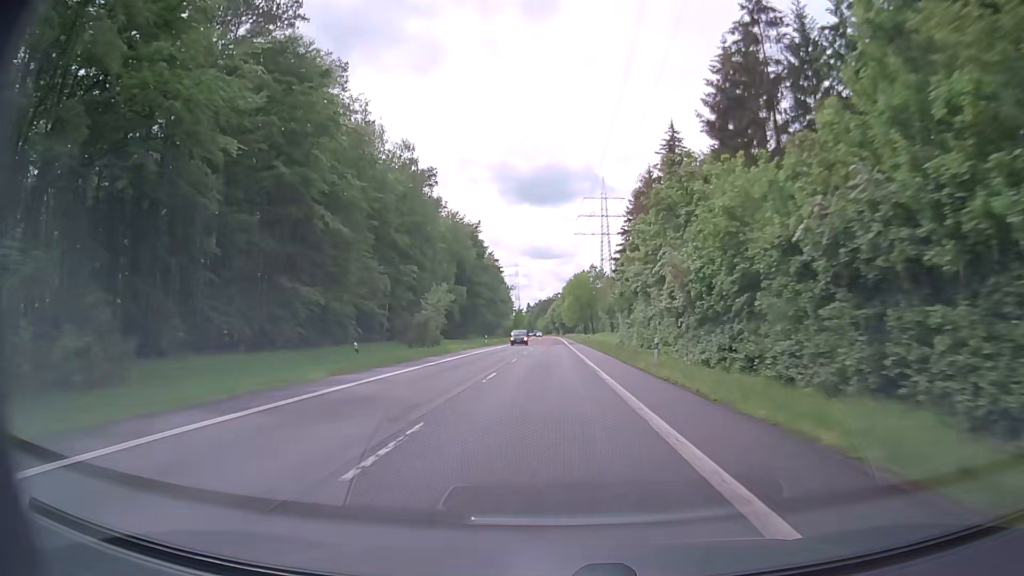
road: secondary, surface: asphalt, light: Day
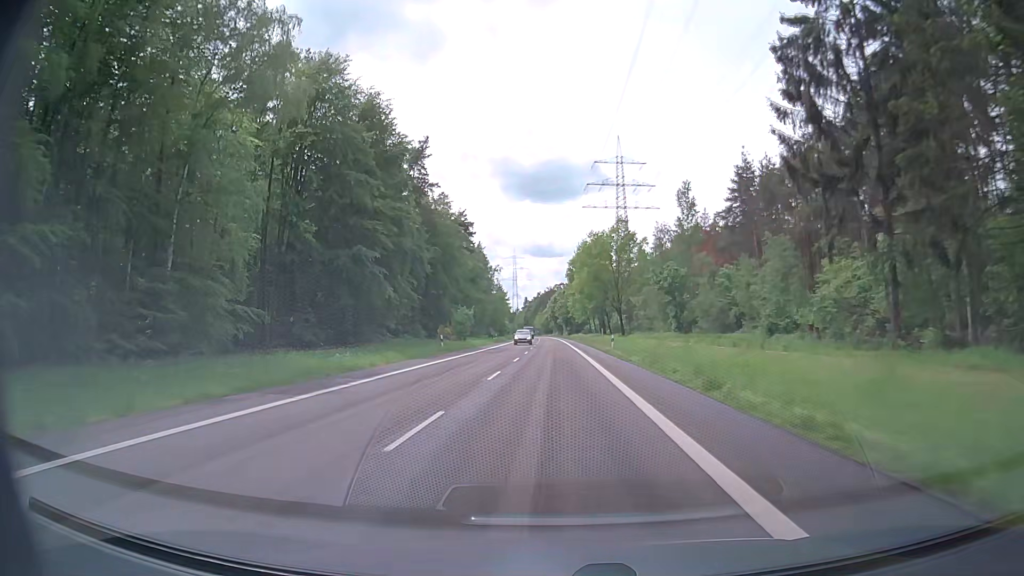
(-0.2, +79.1) m; 0°
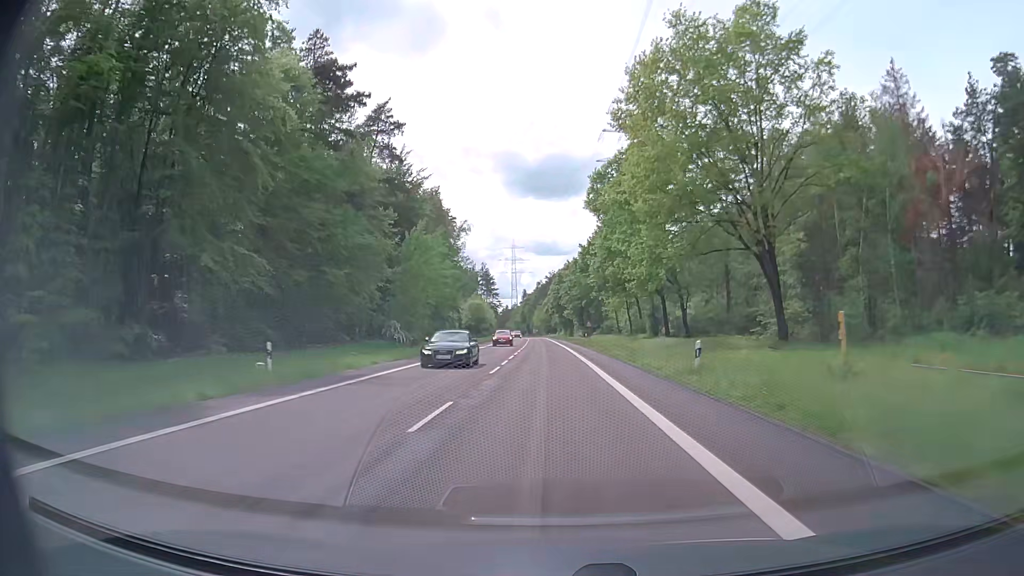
(-0.3, +78.2) m; -1°
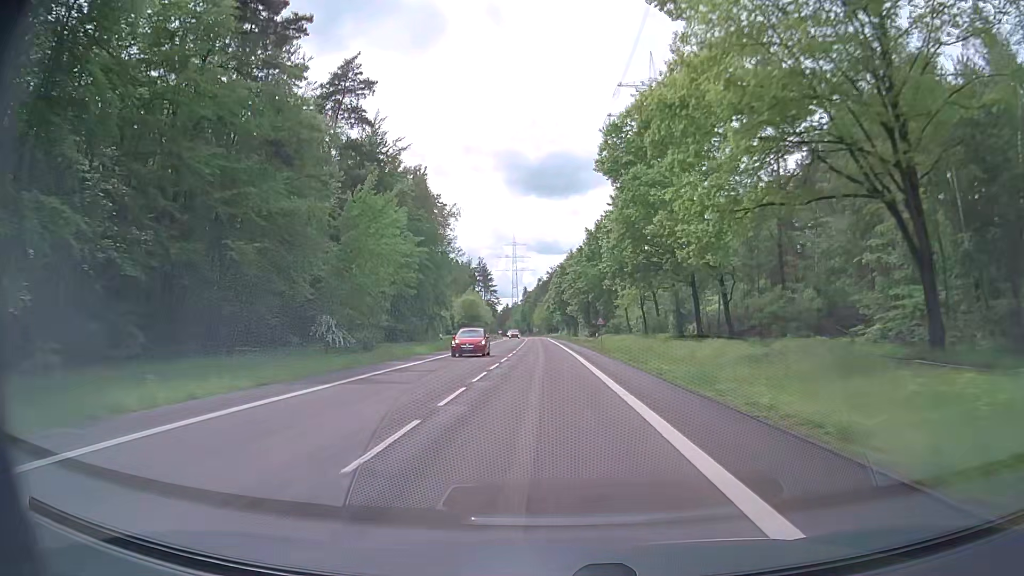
(0.0, +14.9) m; 0°
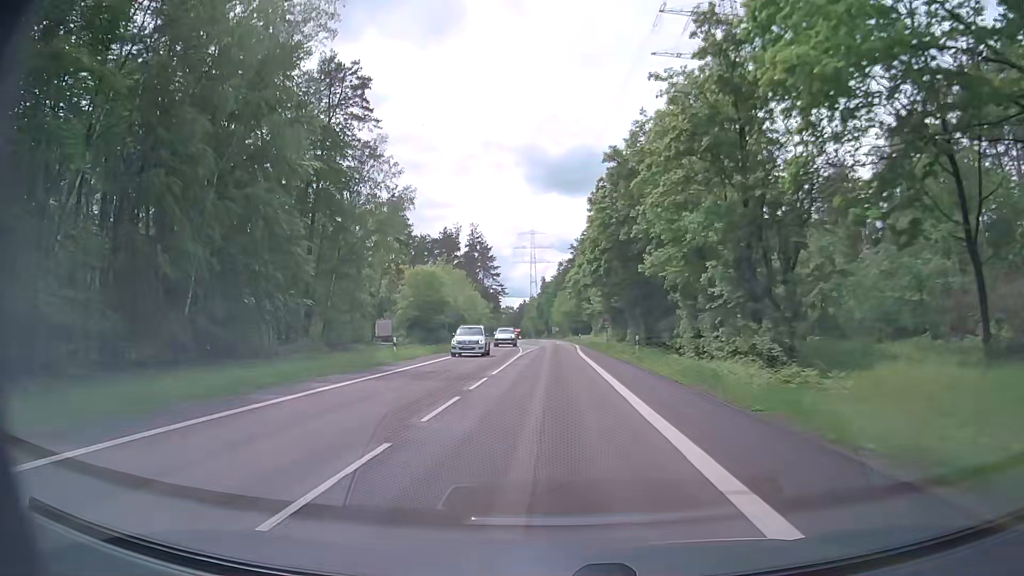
(-1.2, +69.8) m; -2°
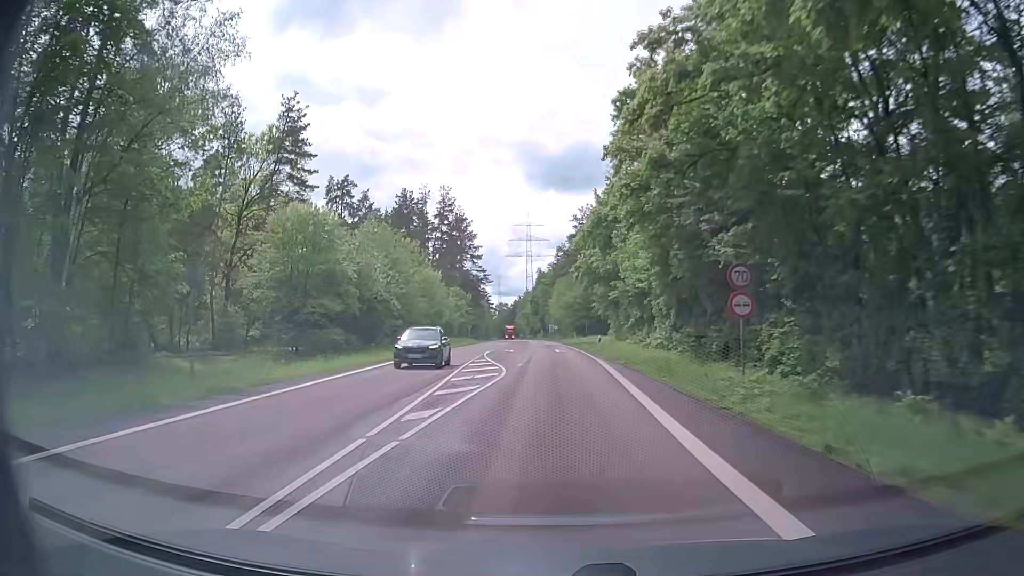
(+0.2, +38.2) m; 0°
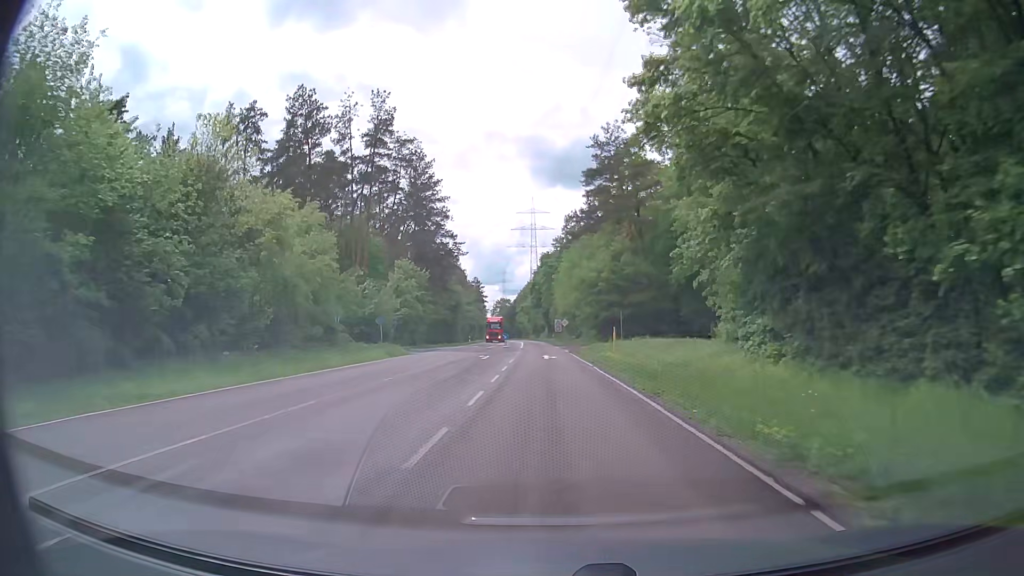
(+0.4, +47.0) m; 0°
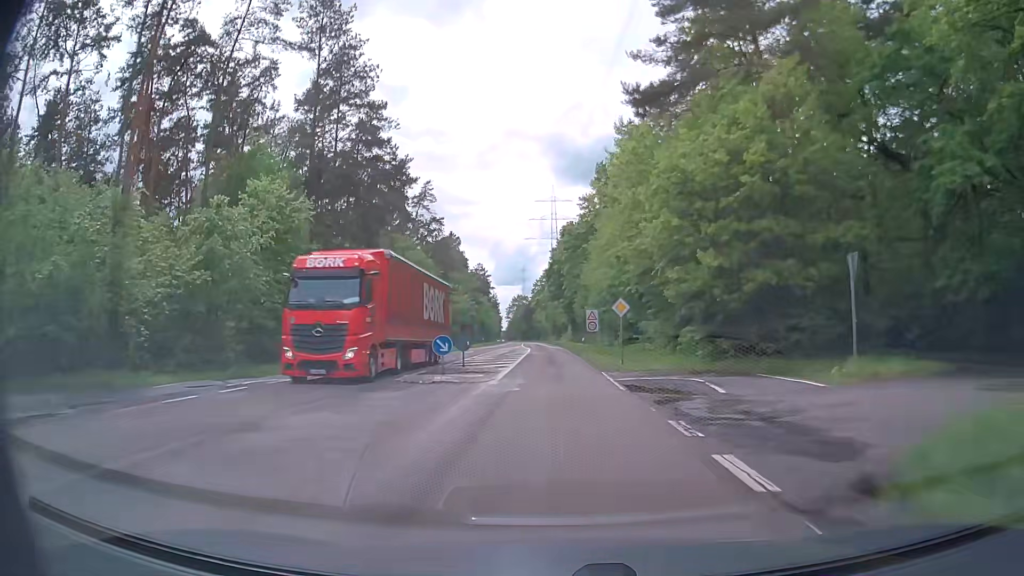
(-0.8, +43.3) m; -2°
(0, +10) (0, +20) (0, +30) (0, +40) (-1, +50) (-1, +60) (-1, +70) (-2, +80) (-2, +90) (-3, +100) m
